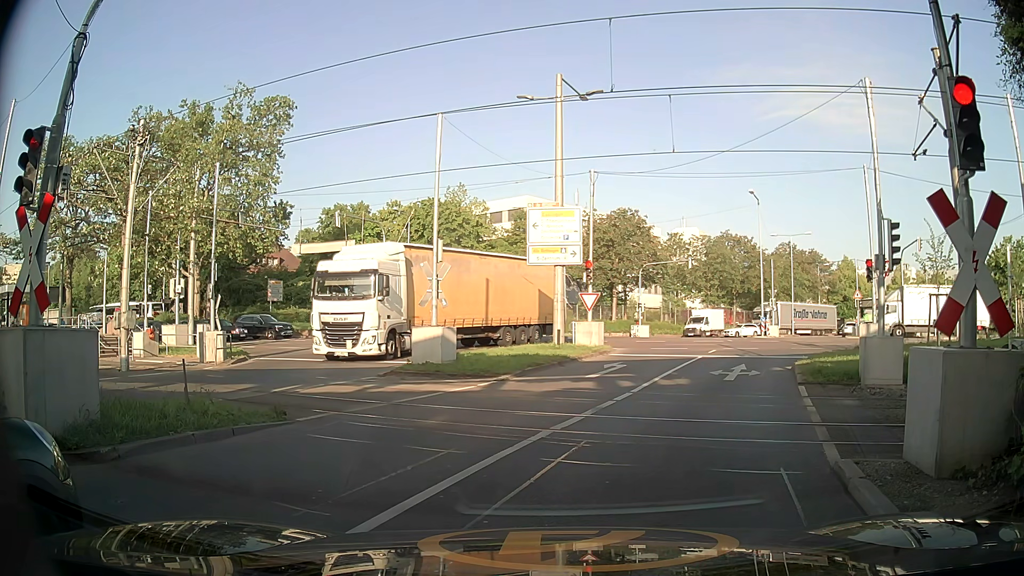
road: secondary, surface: asphalt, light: Day
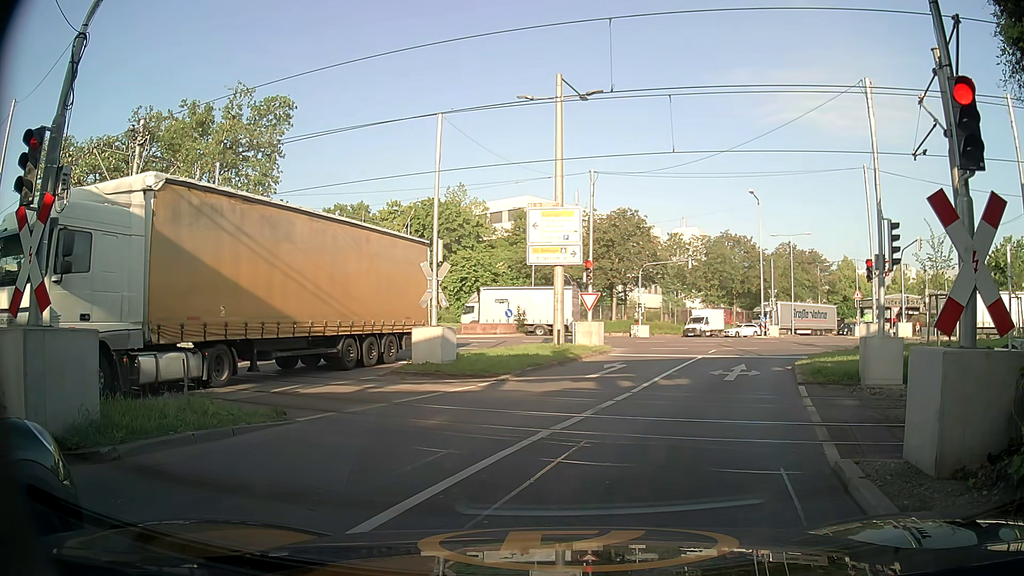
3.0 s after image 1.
(0.0, 0.0) m; 0°
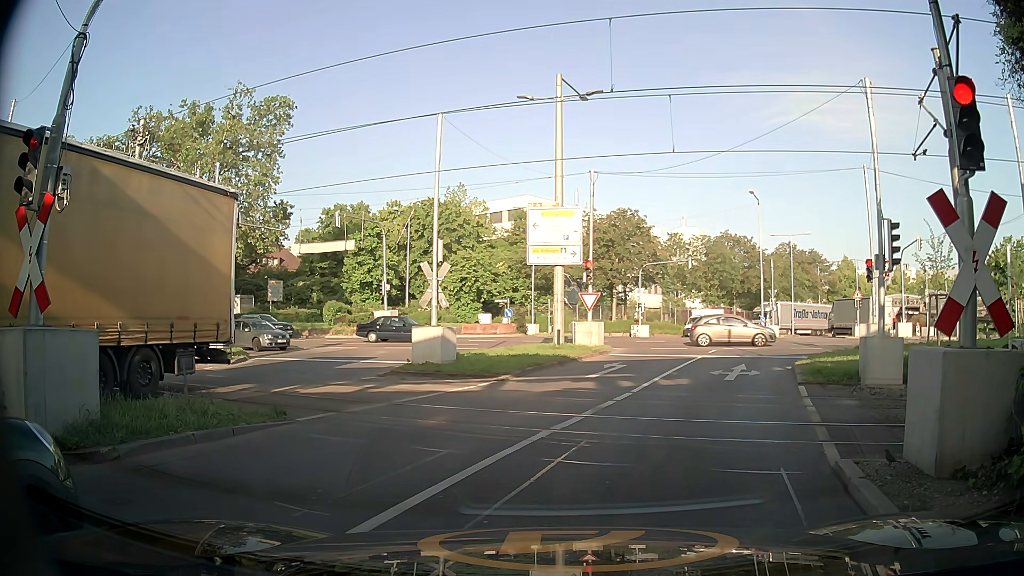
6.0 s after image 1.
(0.0, 0.0) m; 0°
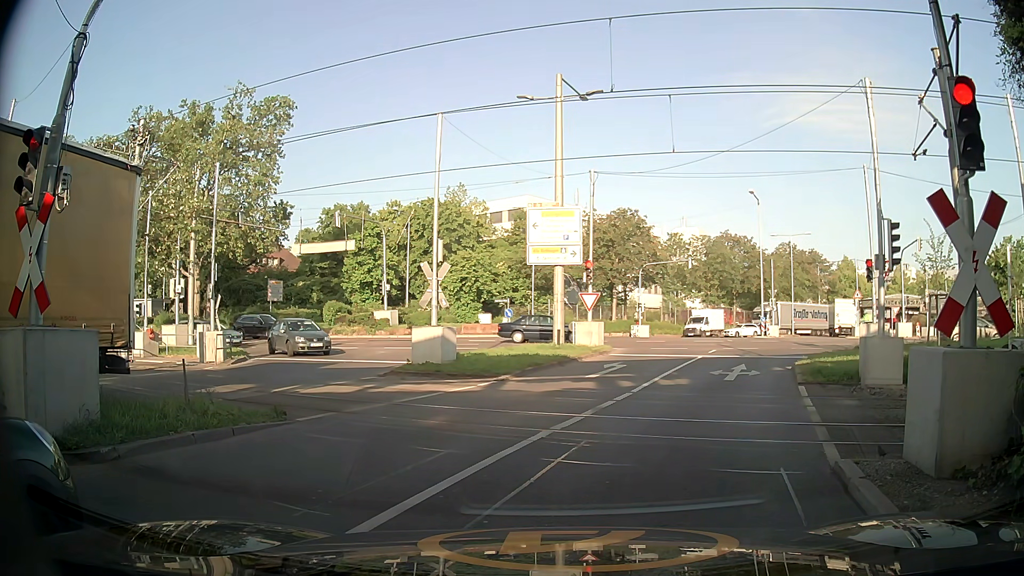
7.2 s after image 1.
(0.0, 0.0) m; 0°
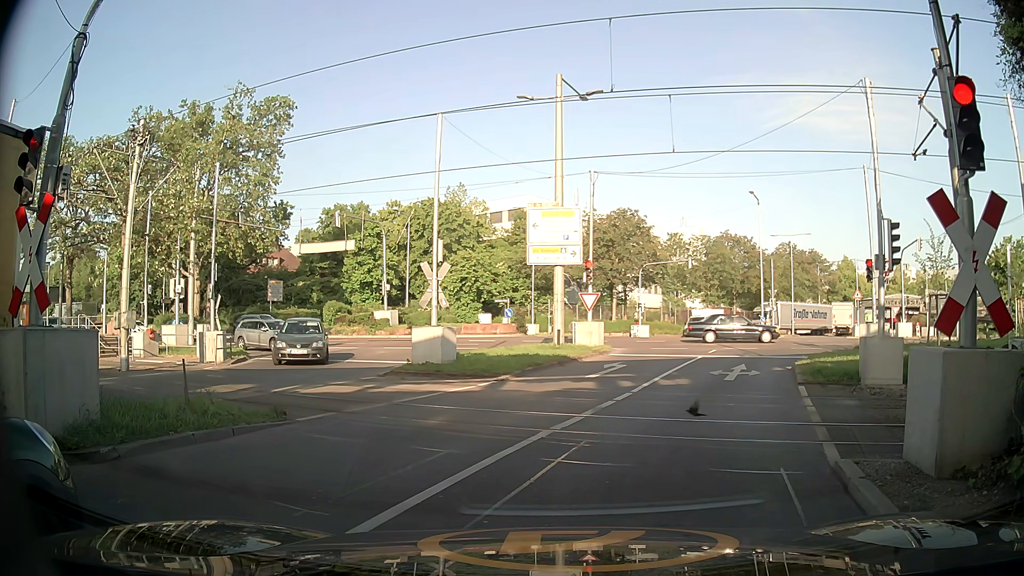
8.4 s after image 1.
(0.0, 0.0) m; 0°
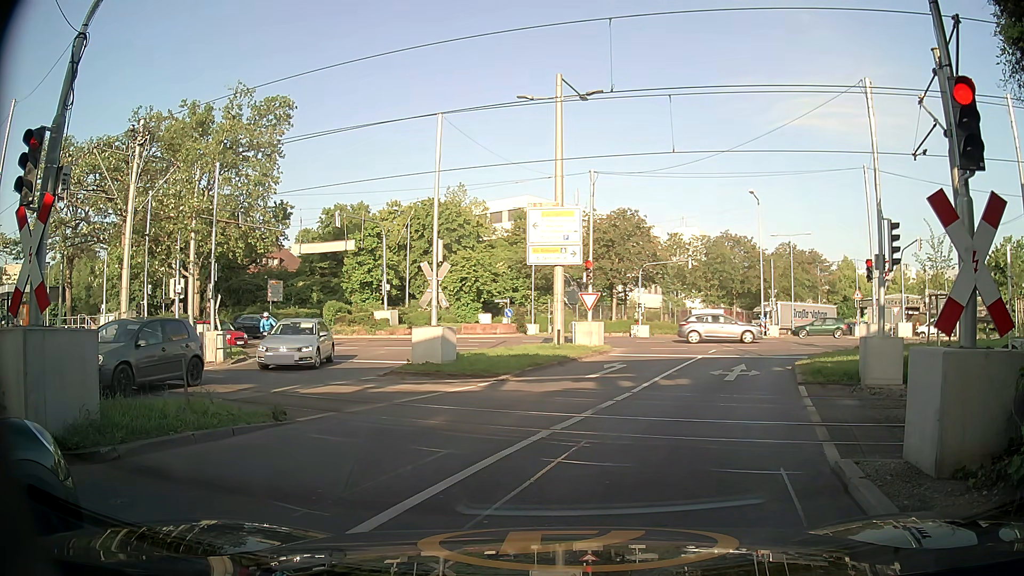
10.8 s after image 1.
(0.0, 0.0) m; 0°
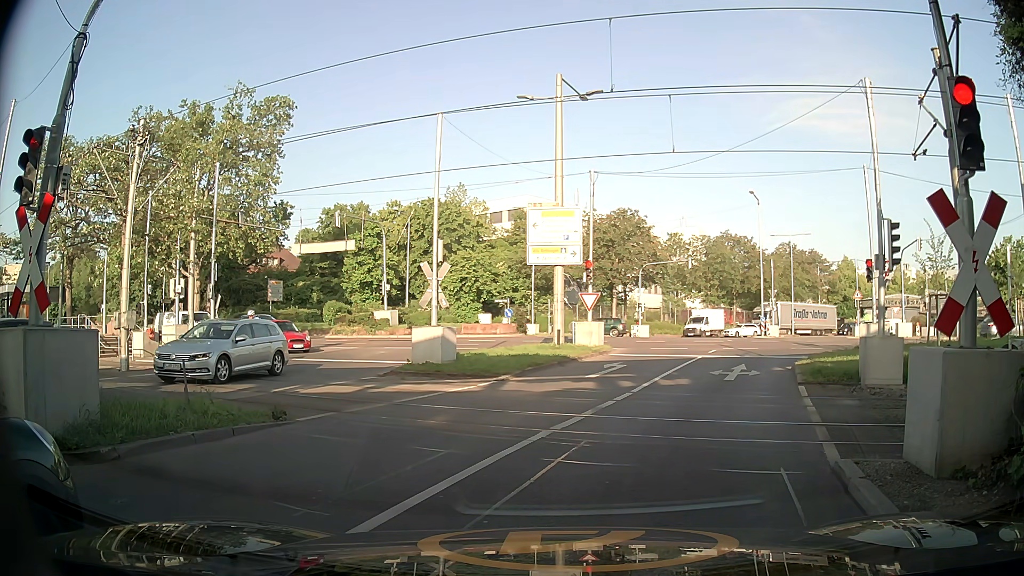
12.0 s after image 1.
(0.0, 0.0) m; 0°
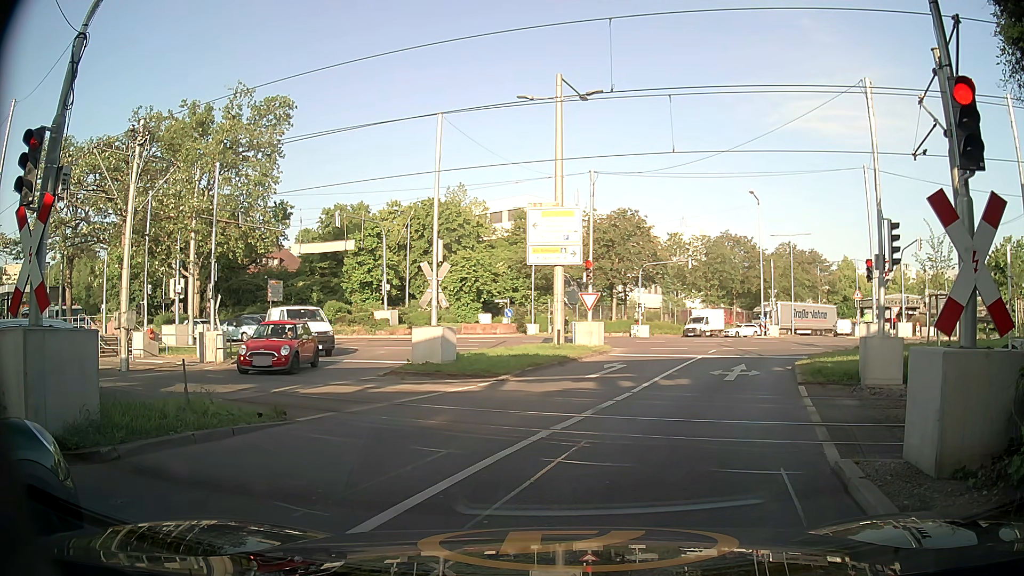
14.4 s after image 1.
(0.0, 0.0) m; 0°
